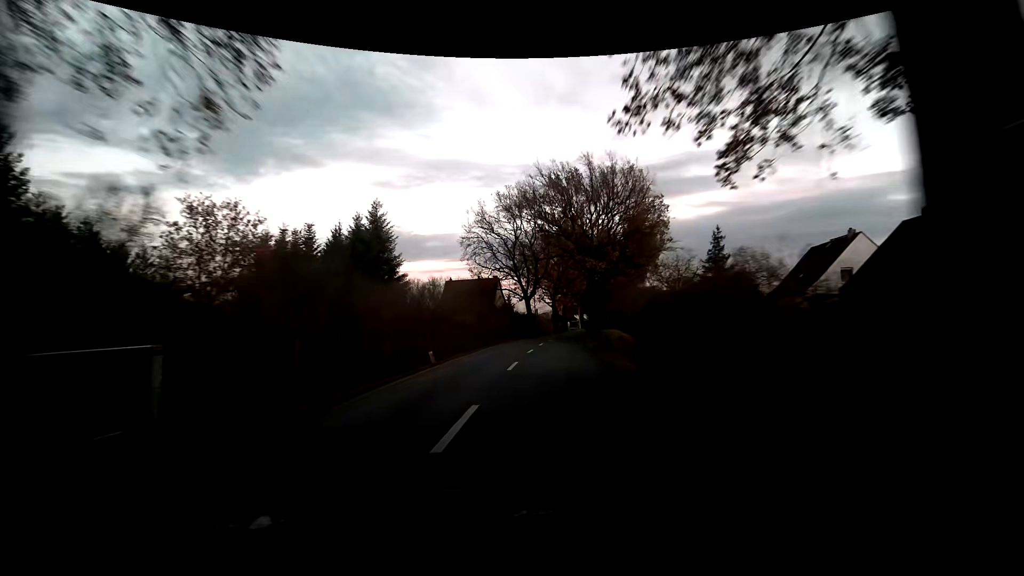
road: unclassified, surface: asphalt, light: Dusk
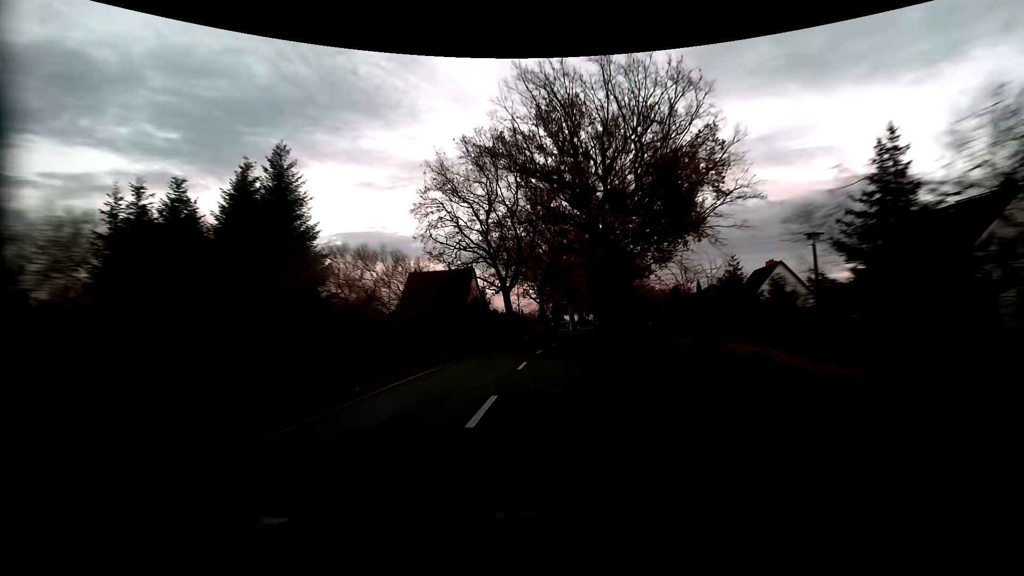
(+0.9, +16.6) m; +4°
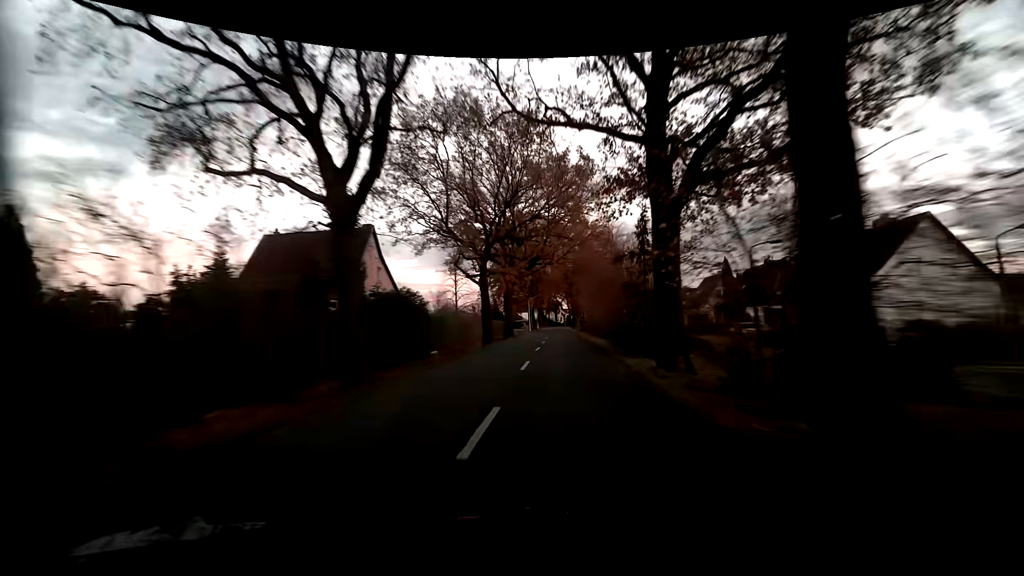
(+0.9, +28.9) m; +4°
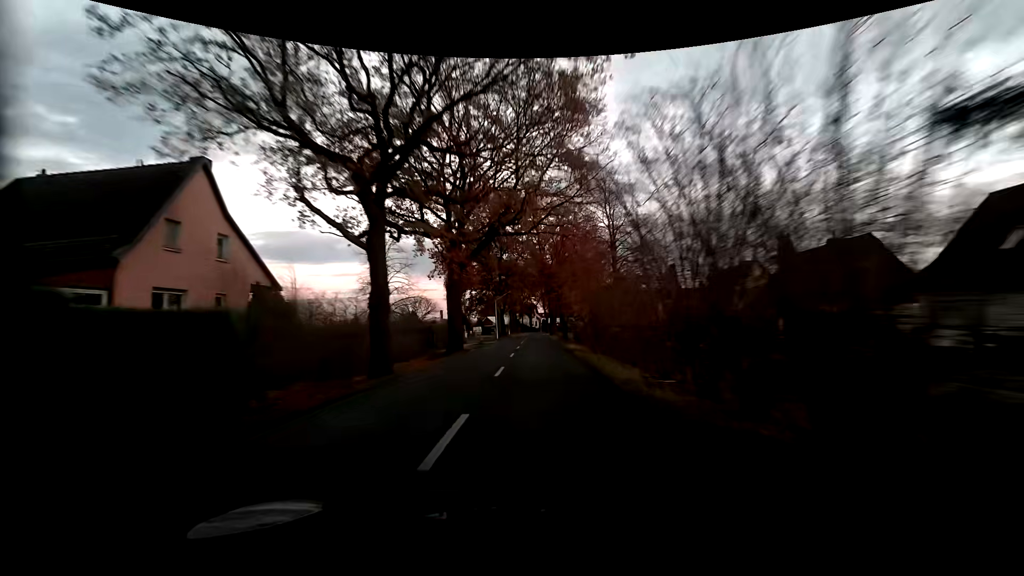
(+0.9, +18.5) m; +3°
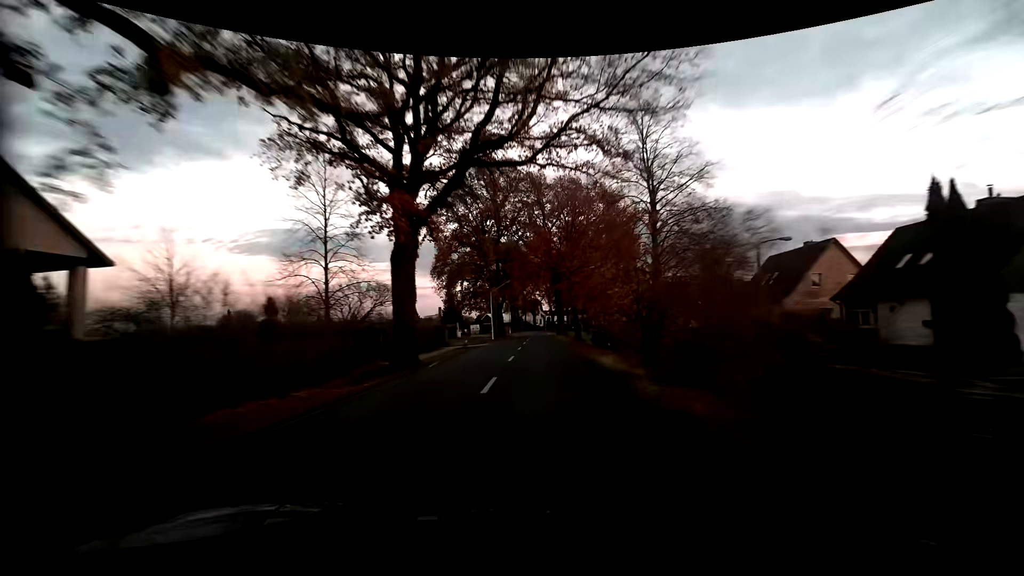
(0.0, +12.8) m; 0°
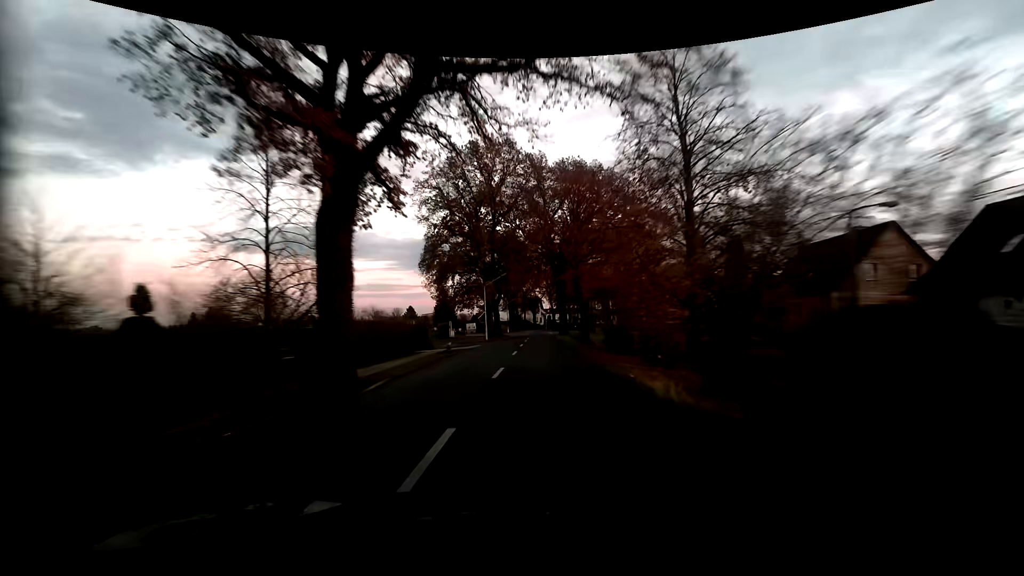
(0.0, +6.5) m; 0°
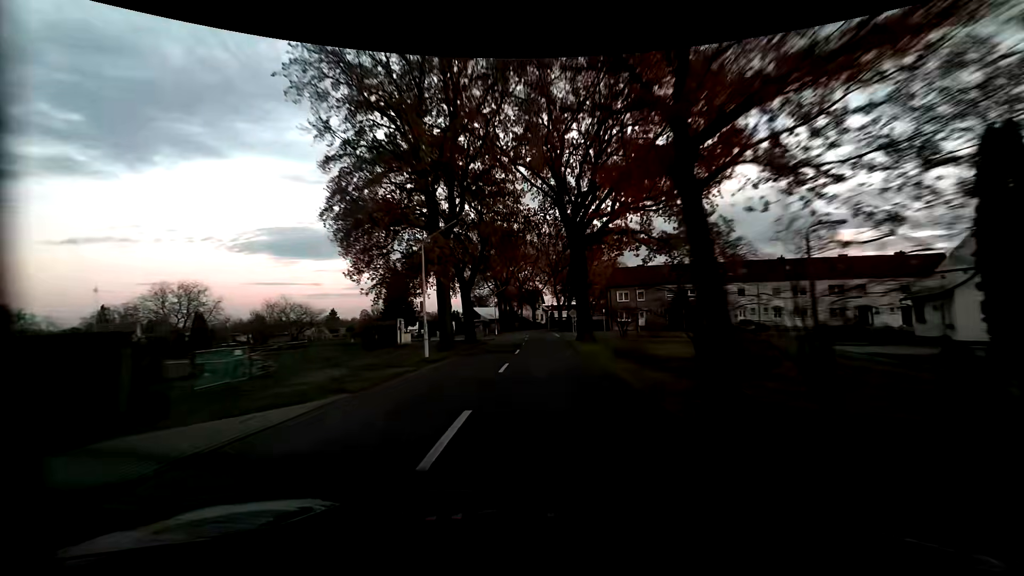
(+0.1, +26.1) m; 0°
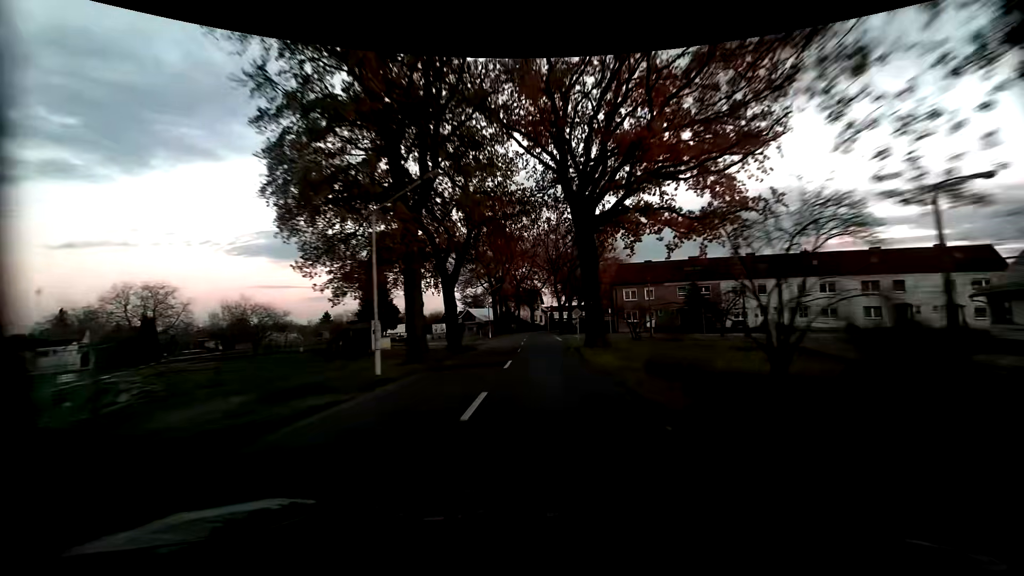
(0.0, +6.6) m; -1°
(0, +10) (0, +20) (0, +30) (0, +40) (0, +50) (0, +60) (+1, +70) (+2, +80) (+5, +90) (+8, +99) m
